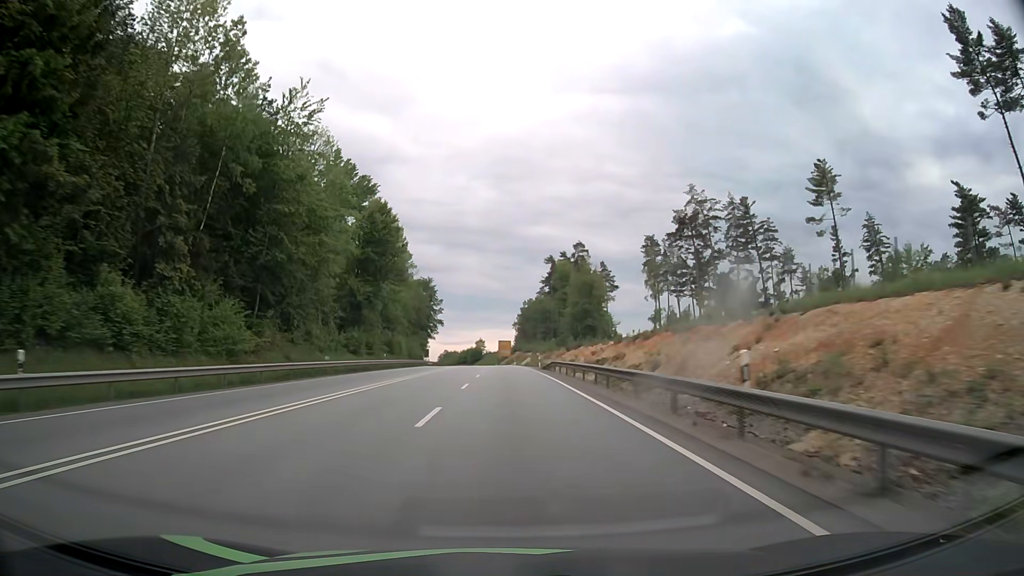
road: primary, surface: asphalt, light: Day
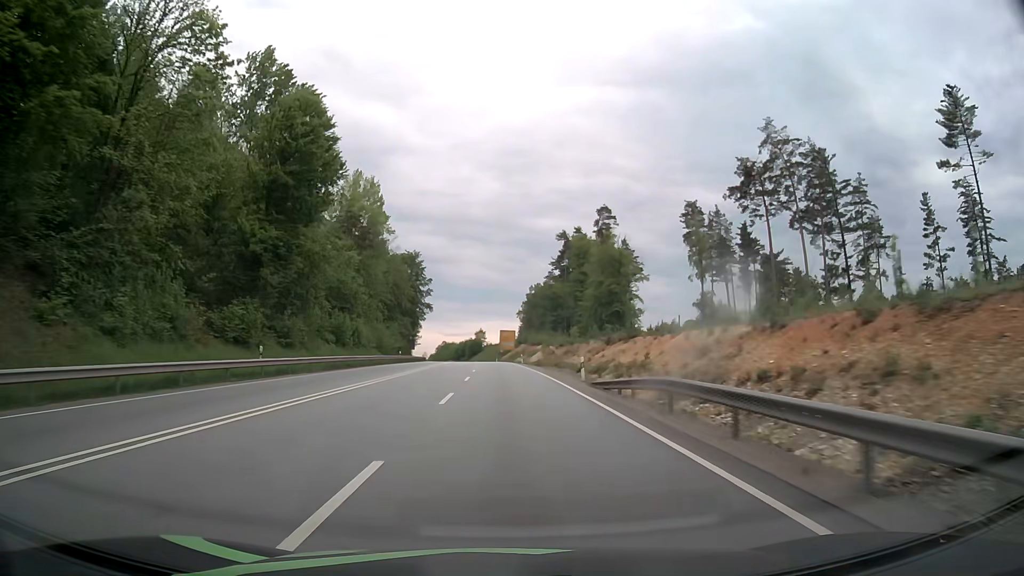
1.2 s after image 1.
(0.0, +31.8) m; 0°
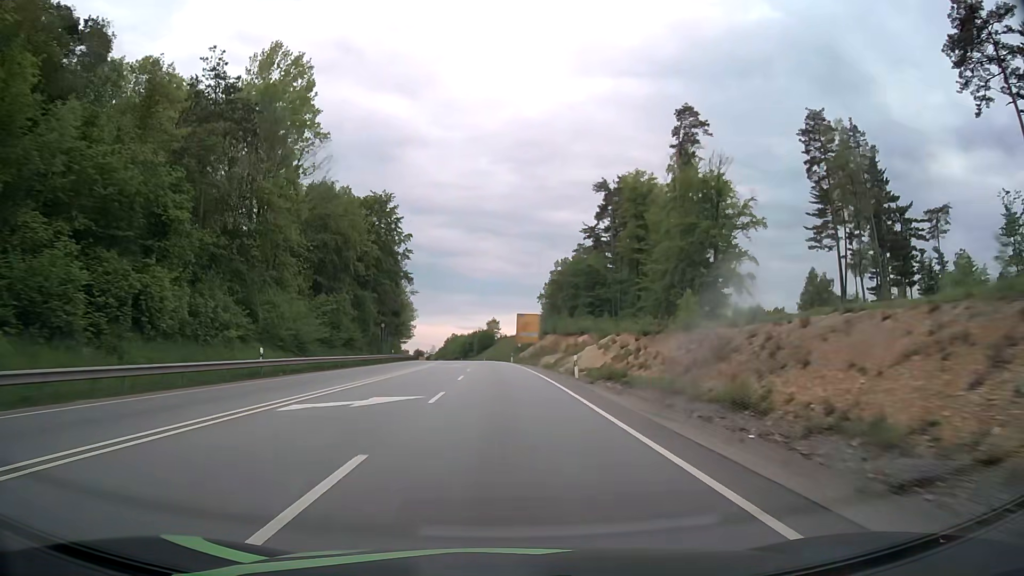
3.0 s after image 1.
(-0.4, +47.7) m; -1°
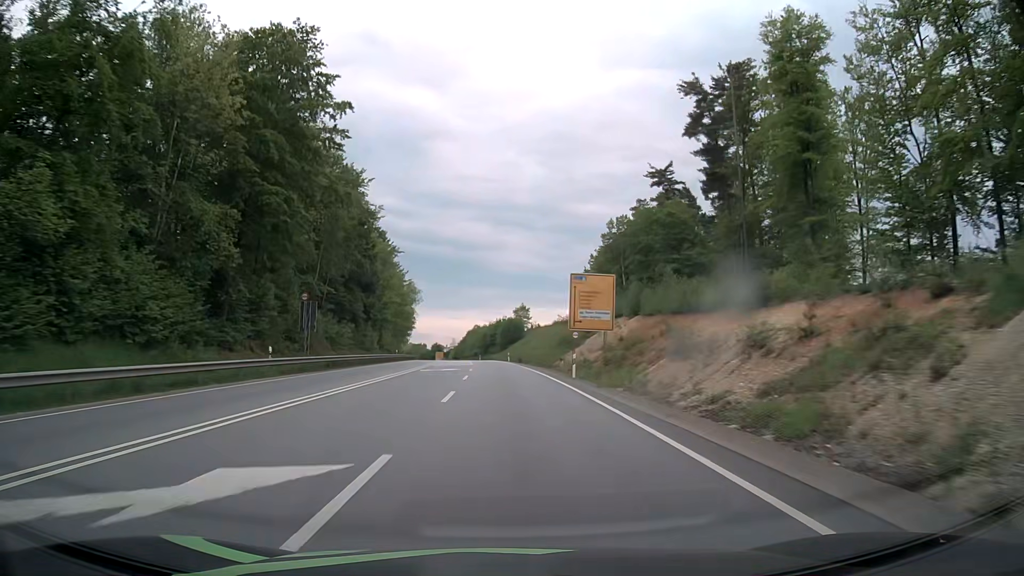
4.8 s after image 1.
(-1.0, +47.8) m; -2°
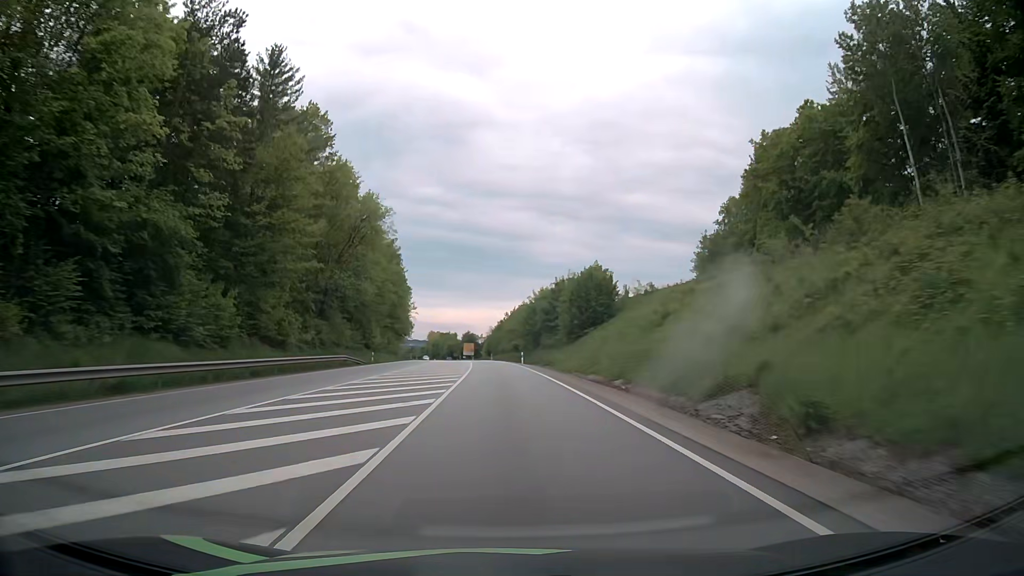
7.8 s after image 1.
(-2.8, +79.7) m; -3°
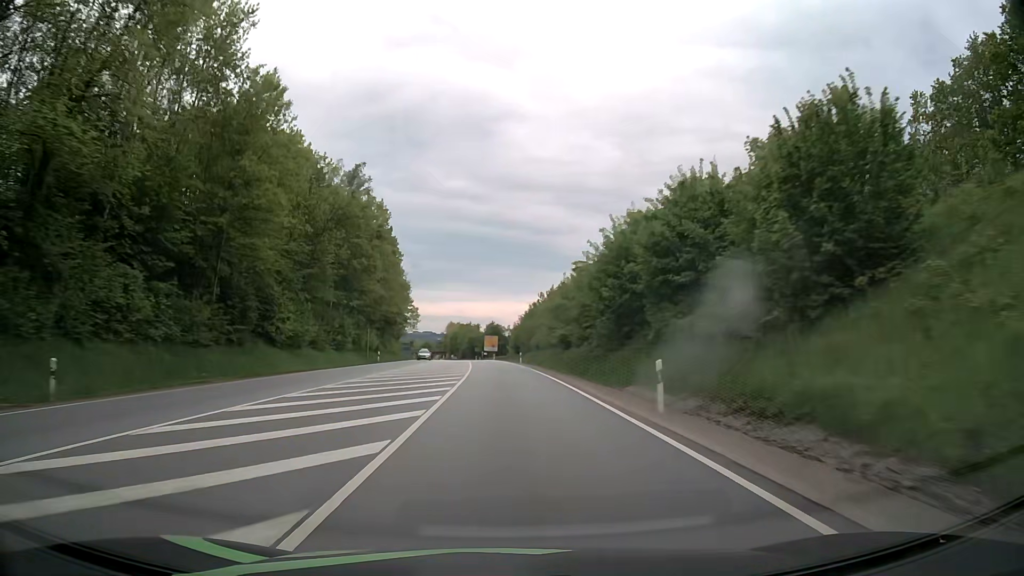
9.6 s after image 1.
(-1.4, +47.8) m; -3°
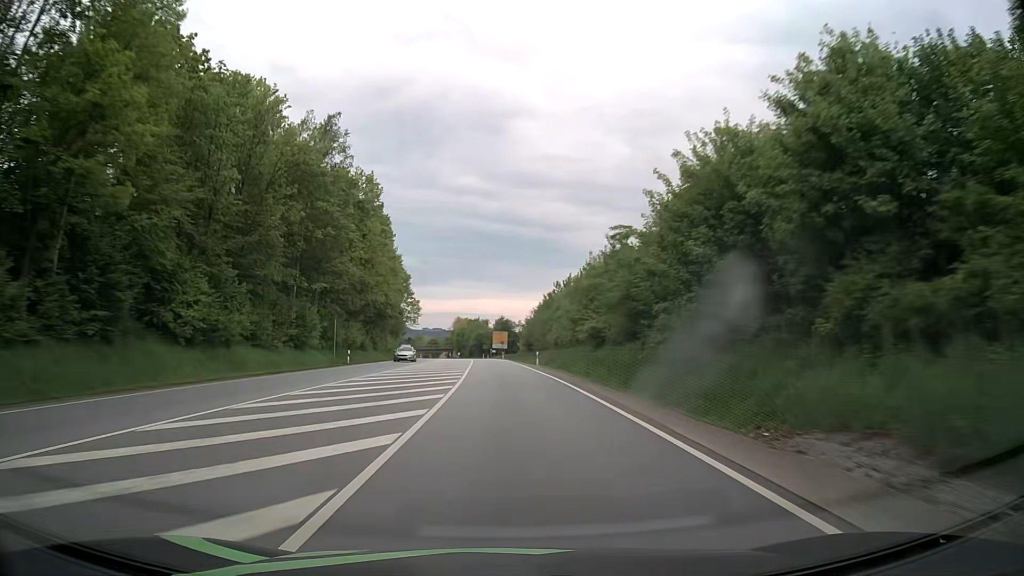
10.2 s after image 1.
(-0.2, +15.9) m; -1°
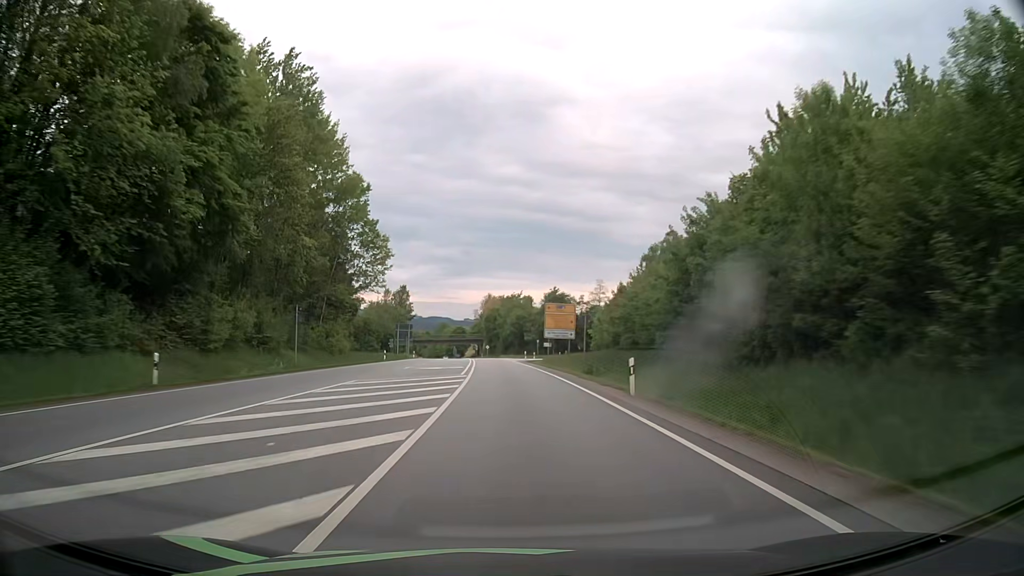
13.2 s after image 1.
(-2.6, +79.7) m; -4°
(0, +10) (0, +20) (0, +30) (0, +40) (-1, +50) (-1, +60) (-2, +70) (-2, +80) (-3, +90) (-3, +100) m
